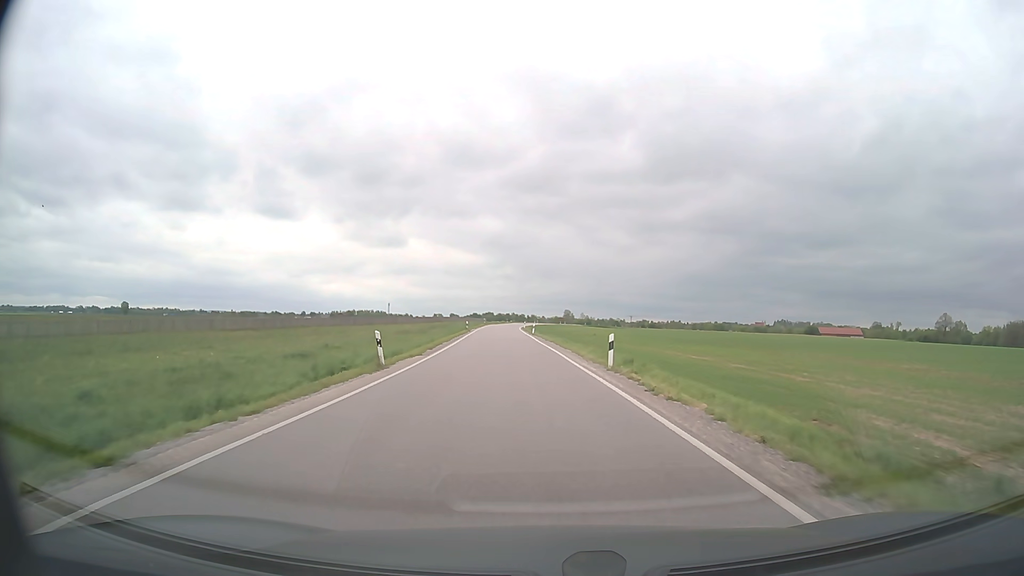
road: secondary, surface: asphalt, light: Day
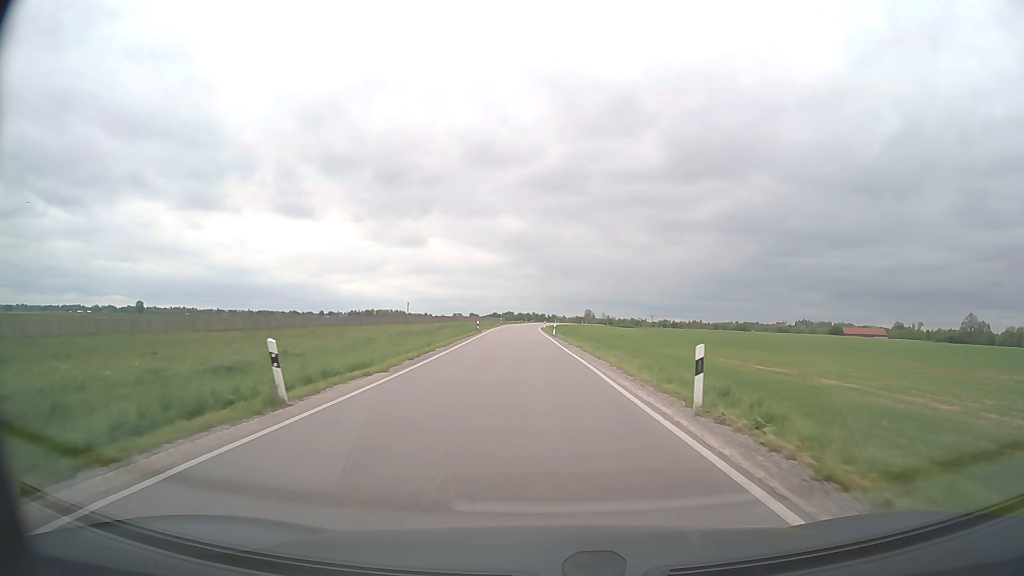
(-0.2, +9.1) m; -2°
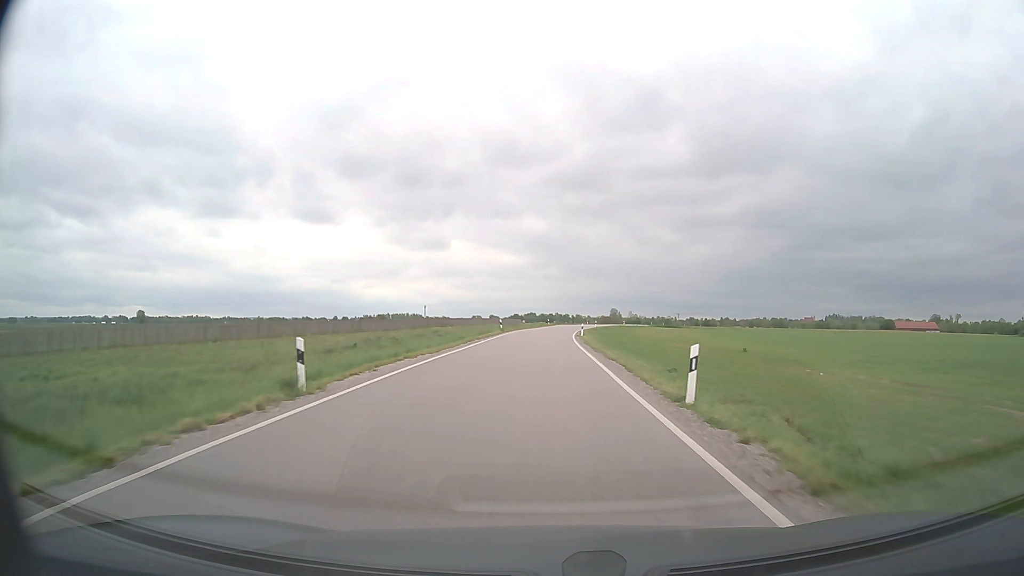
(-1.3, +49.2) m; -2°
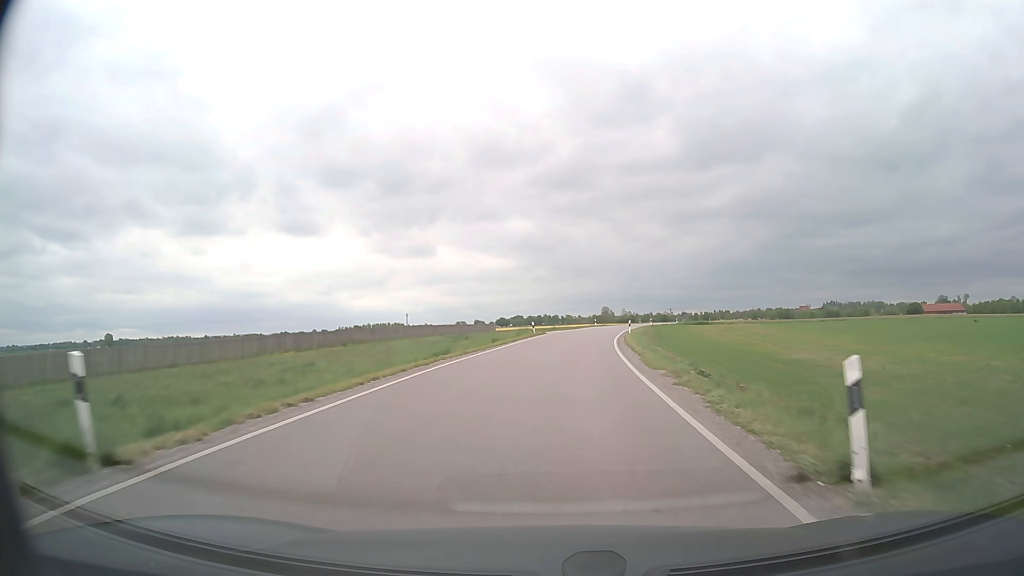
(+0.4, +51.9) m; +1°
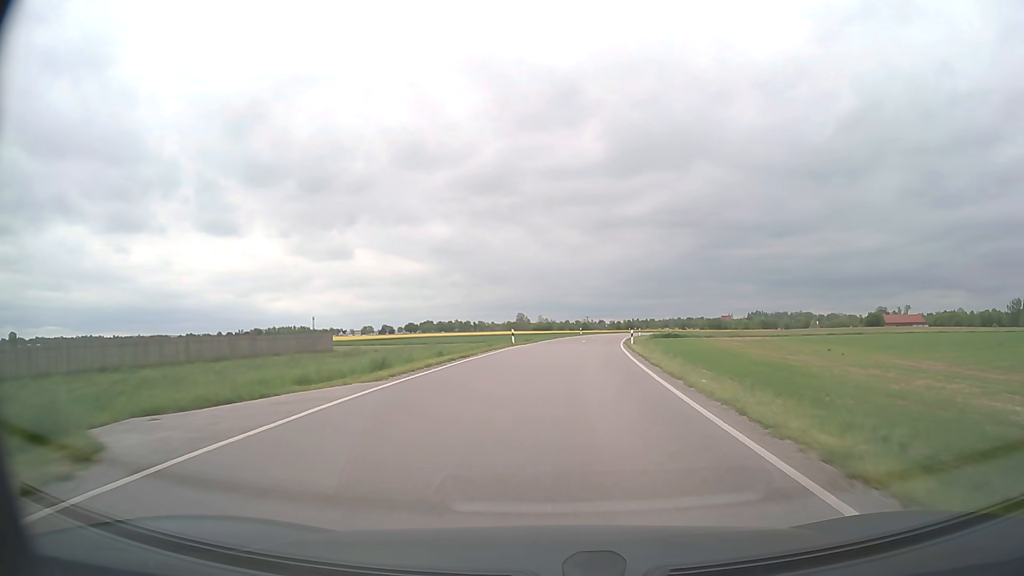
(+3.1, +50.5) m; +7°
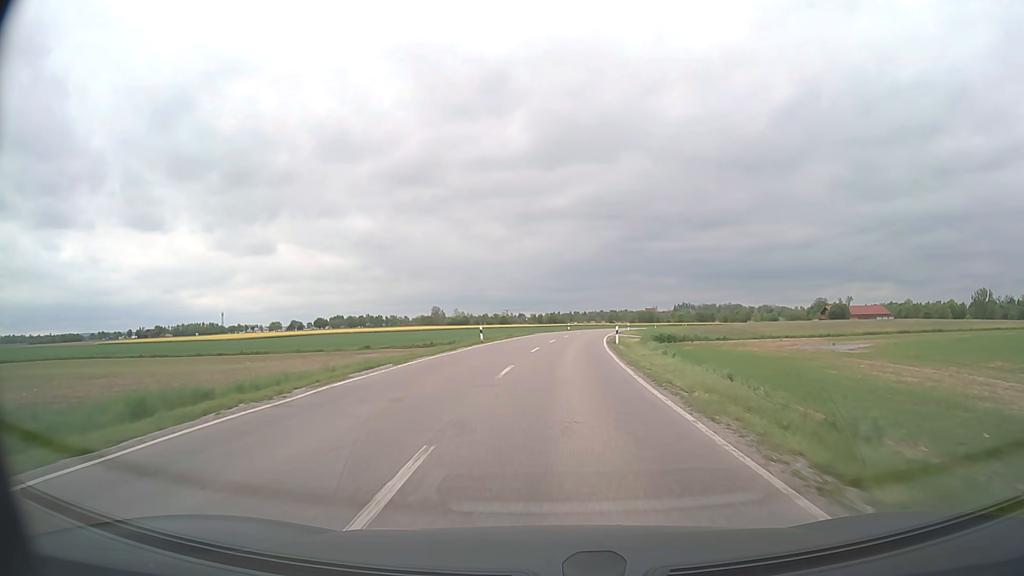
(+3.5, +50.2) m; +7°
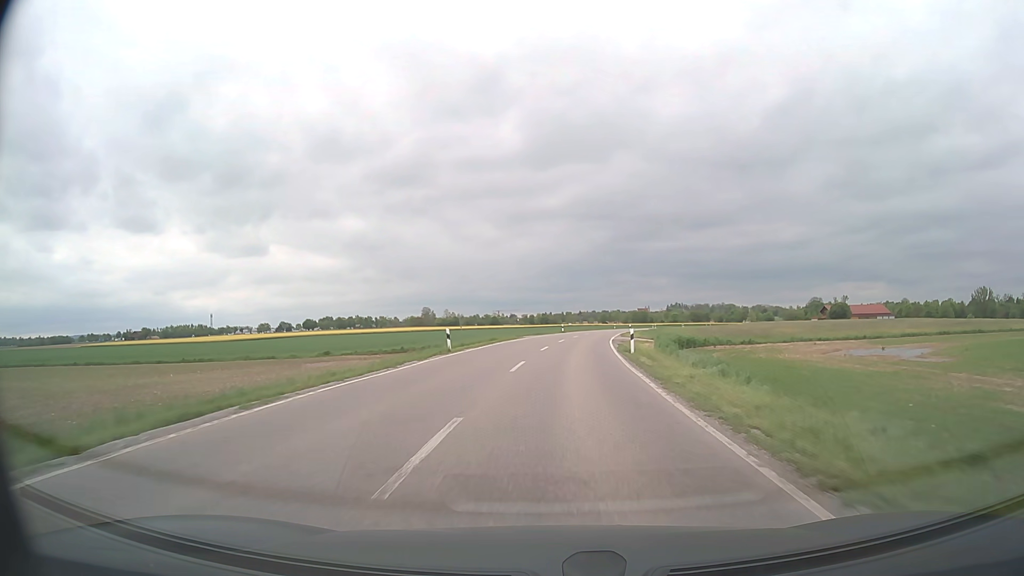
(0.0, +10.1) m; +1°
